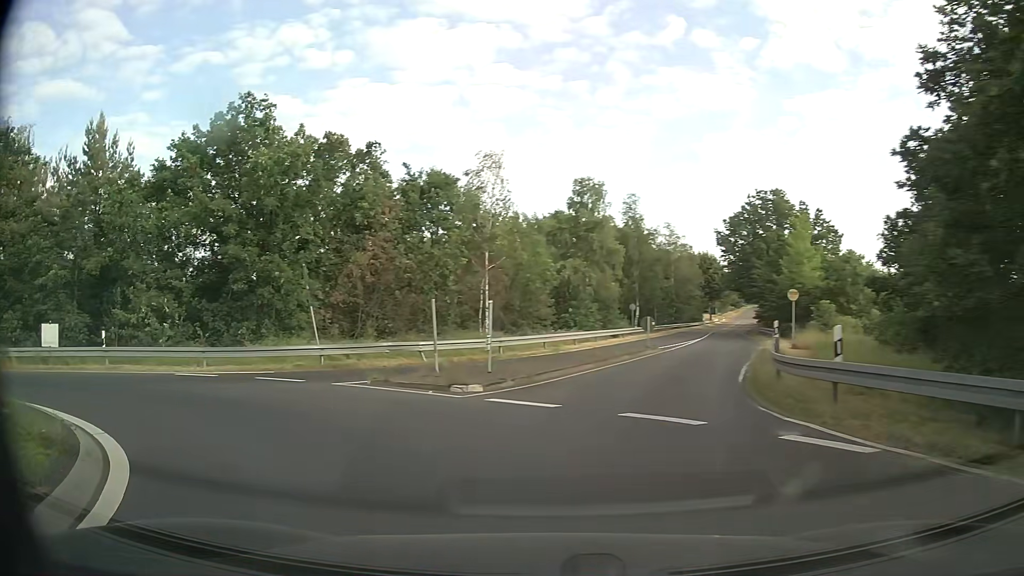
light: Day
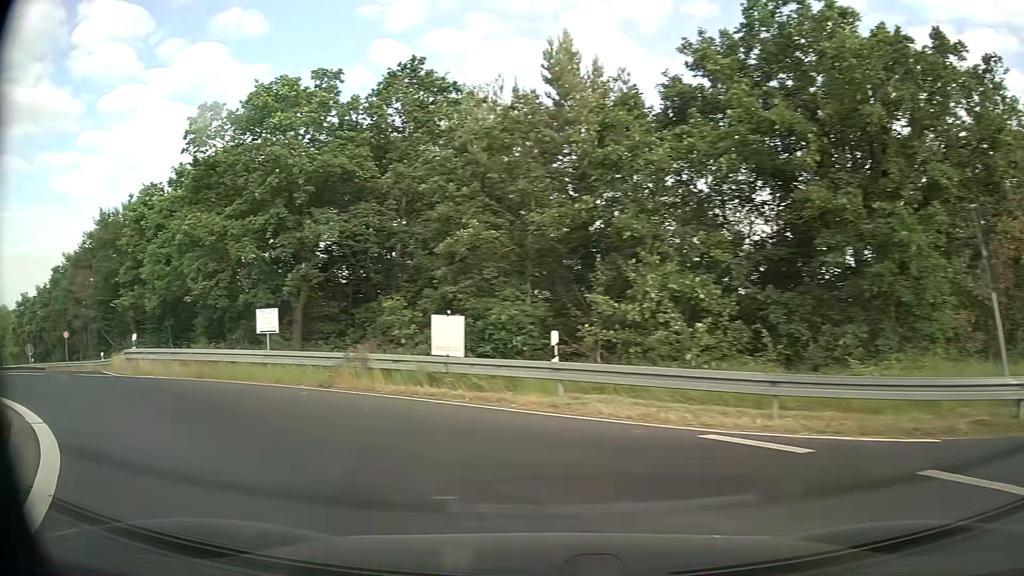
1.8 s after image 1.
(-4.6, +11.0) m; -47°
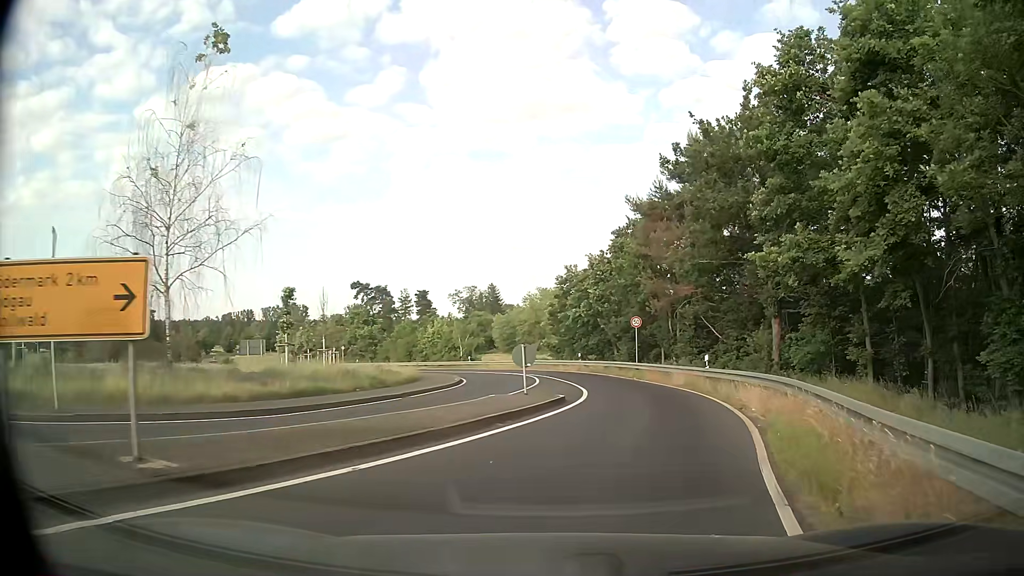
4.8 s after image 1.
(-12.7, +16.9) m; -50°
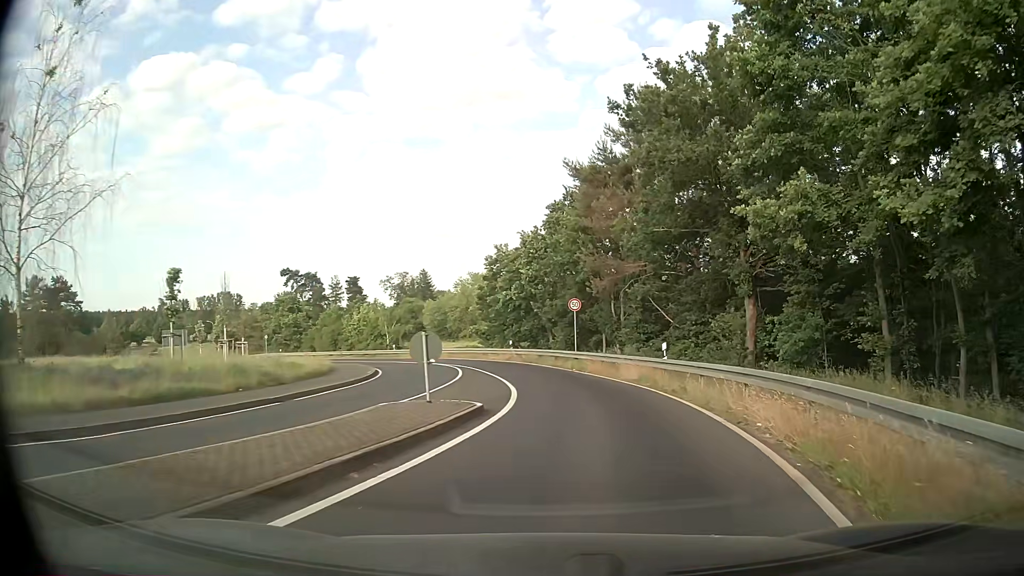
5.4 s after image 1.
(+0.2, +5.0) m; +5°
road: secondary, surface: asphalt
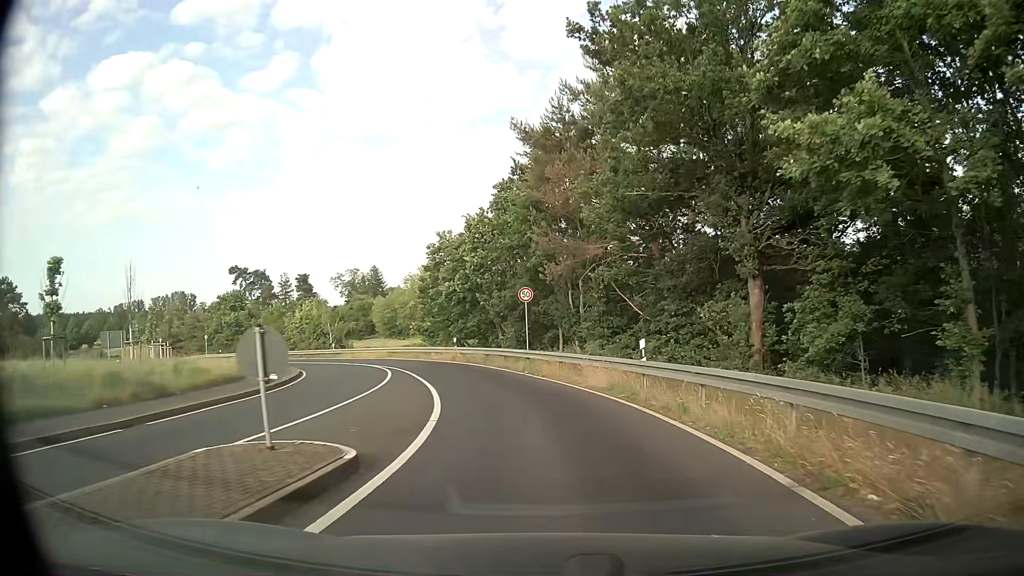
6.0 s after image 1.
(+0.3, +5.3) m; +4°
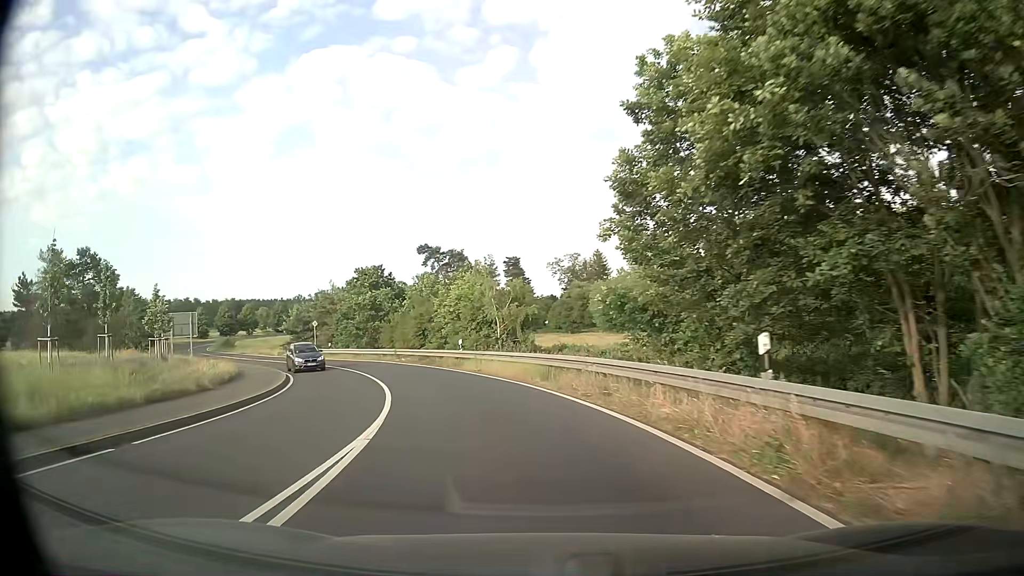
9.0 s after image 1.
(-4.5, +31.6) m; -19°
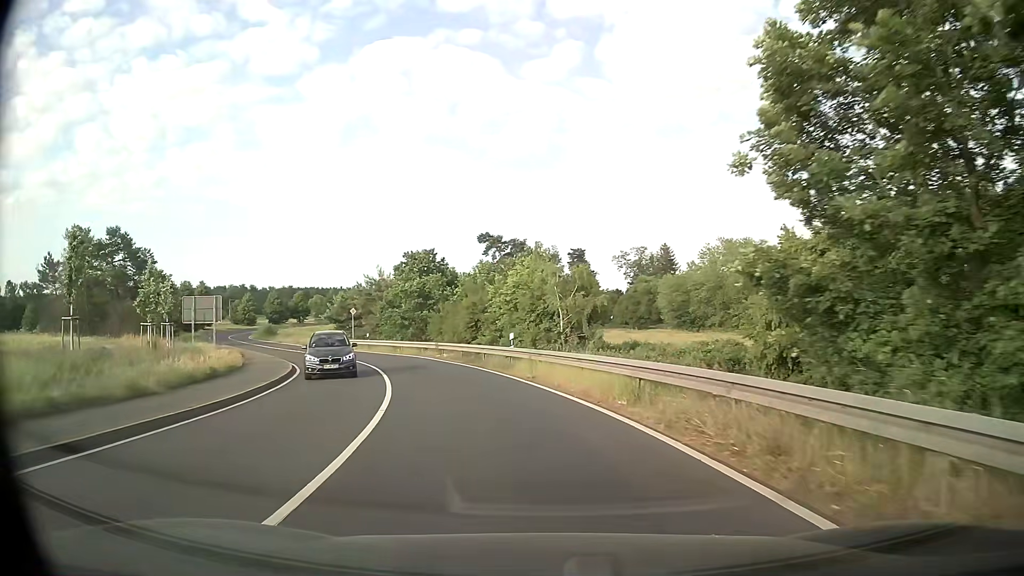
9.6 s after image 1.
(-0.4, +7.2) m; -6°
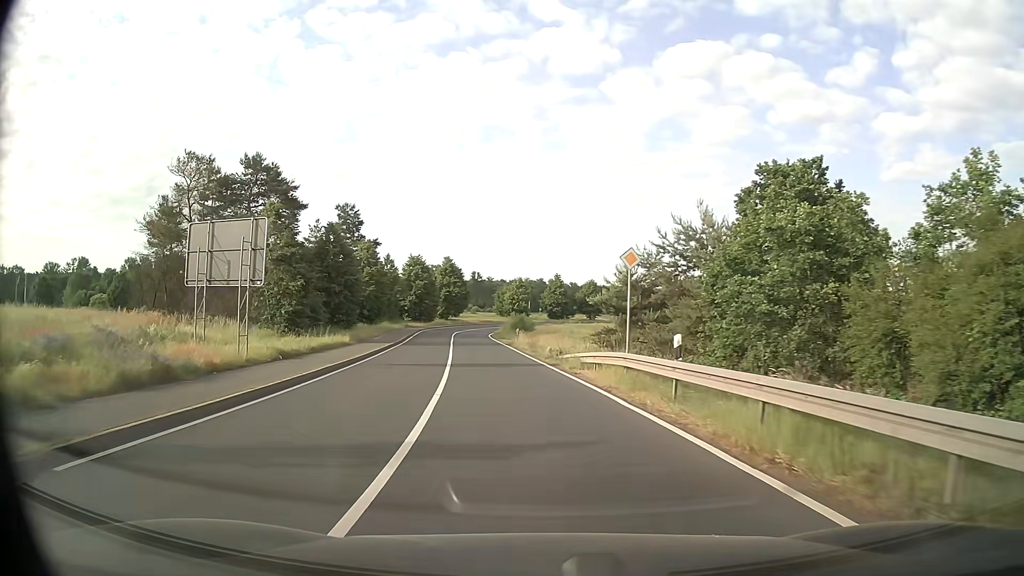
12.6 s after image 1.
(-8.5, +37.9) m; -25°
(0, +10) (-1, +20) (-3, +30) (-4, +40) (-5, +50) (-7, +60) (-7, +70) (-7, +80) (-6, +90) (-4, +99) m
